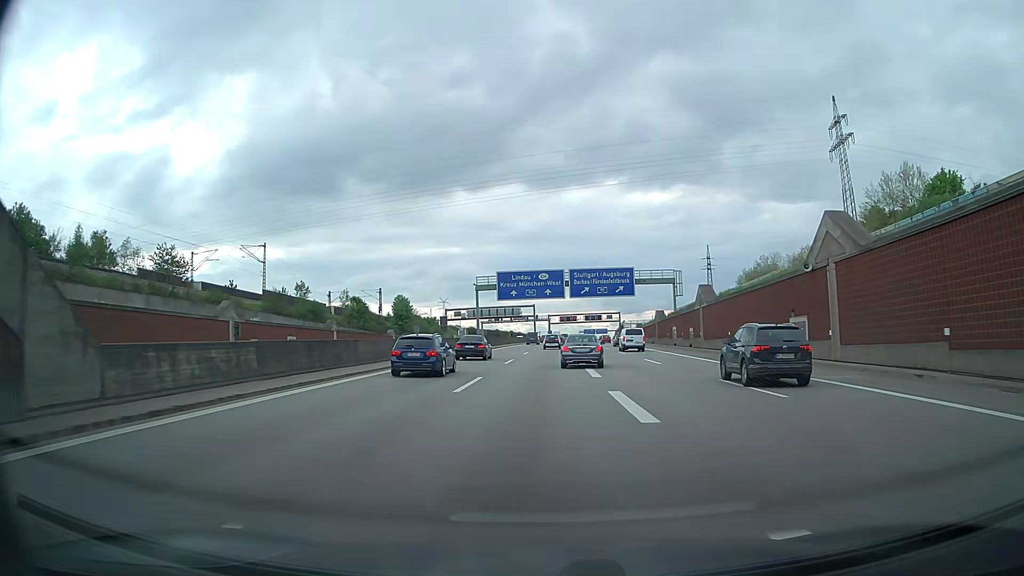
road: motorway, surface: asphalt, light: Day
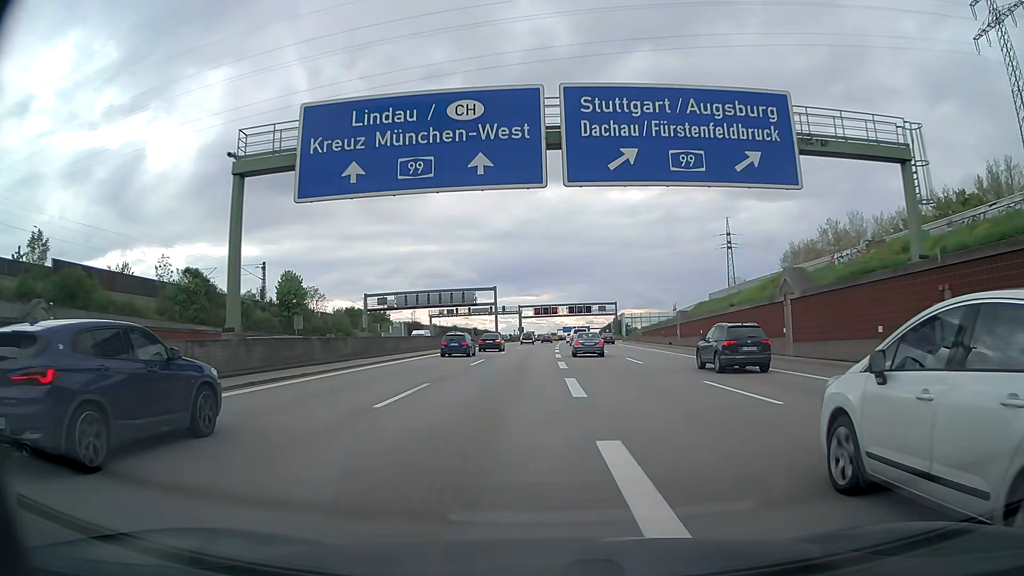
(+2.5, +56.0) m; +3°
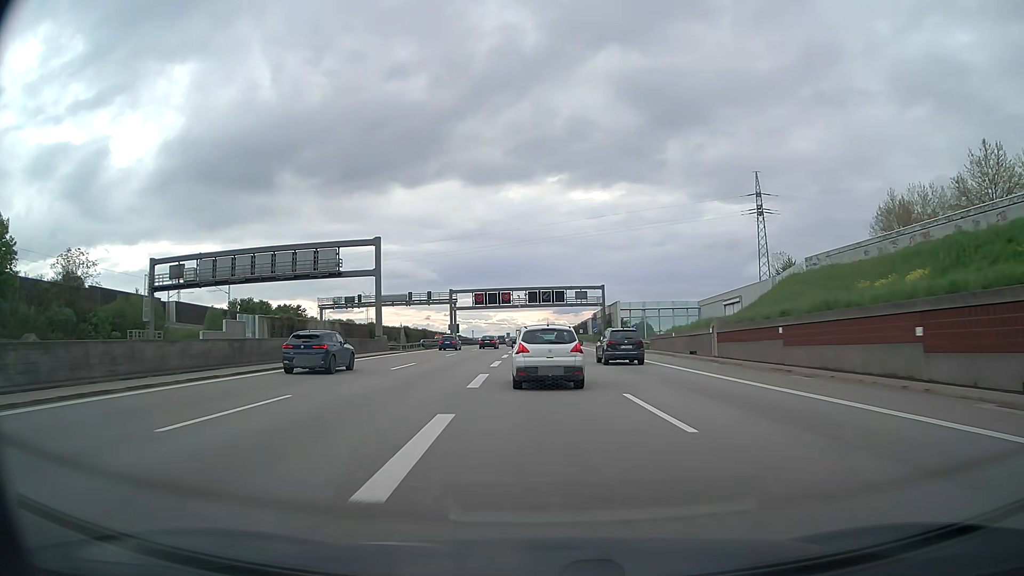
(+2.1, +57.0) m; +3°
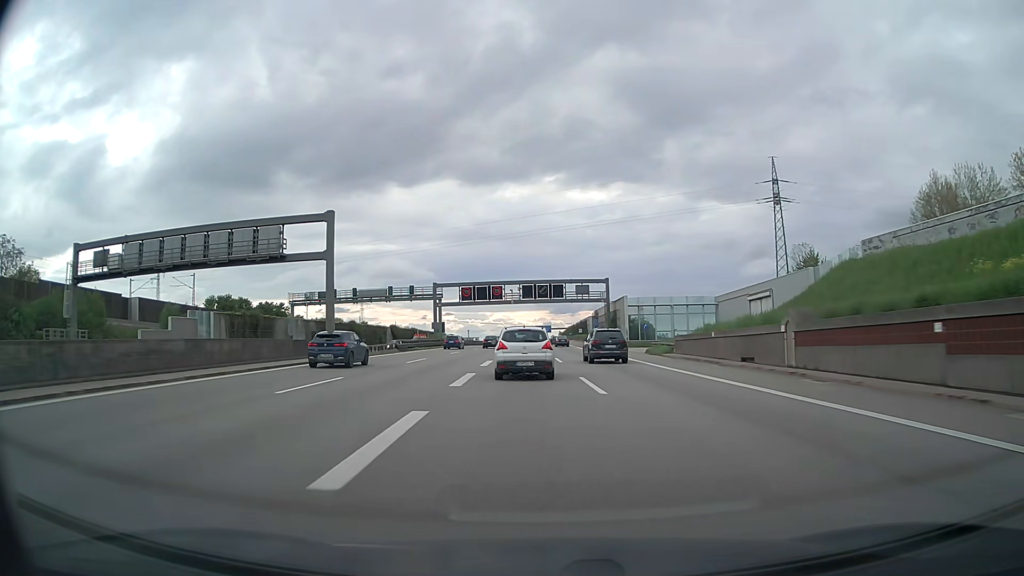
(0.0, +11.7) m; 0°
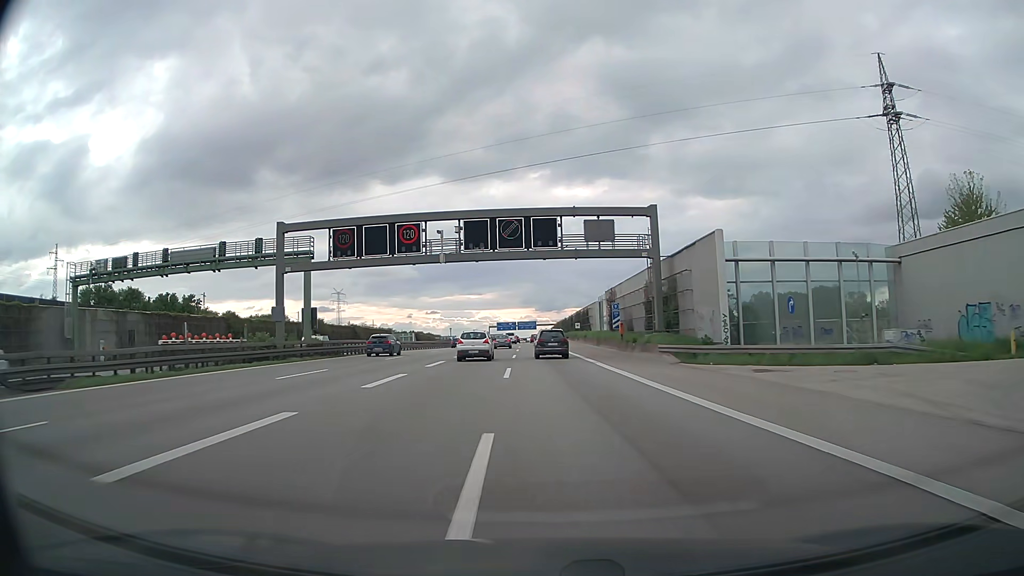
(+0.9, +48.4) m; +2°
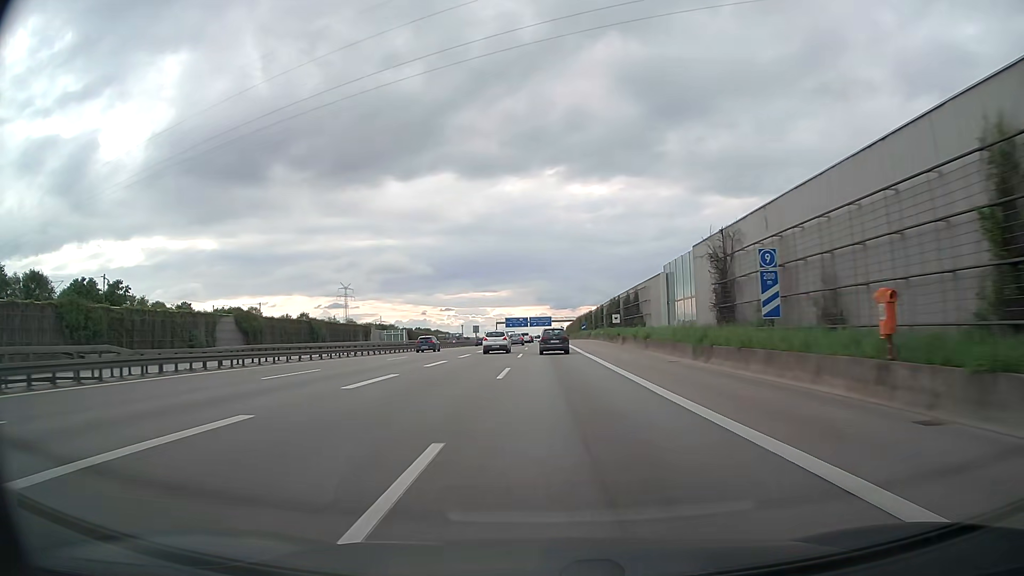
(-0.7, +37.0) m; -2°
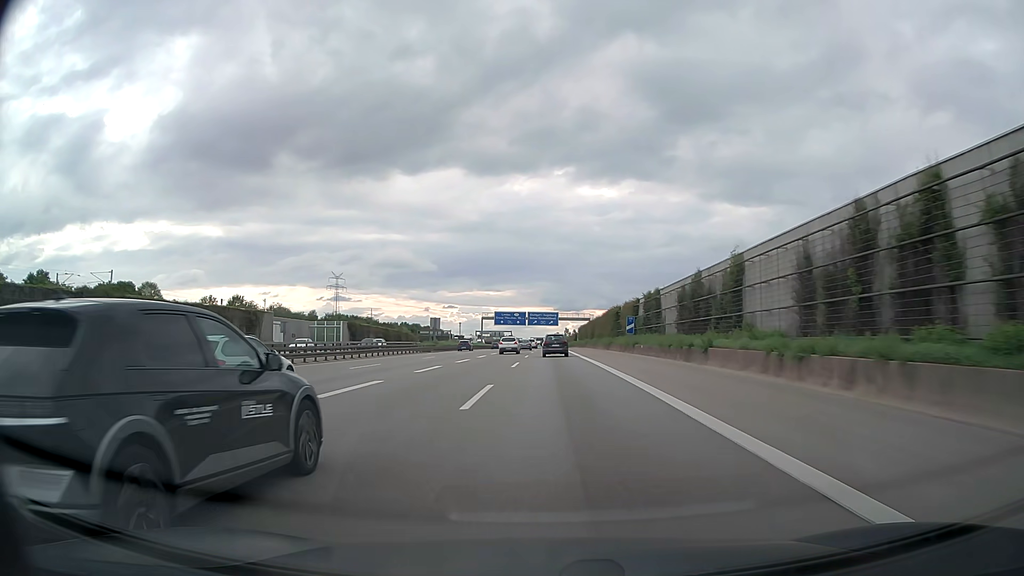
(+0.2, +62.0) m; 0°
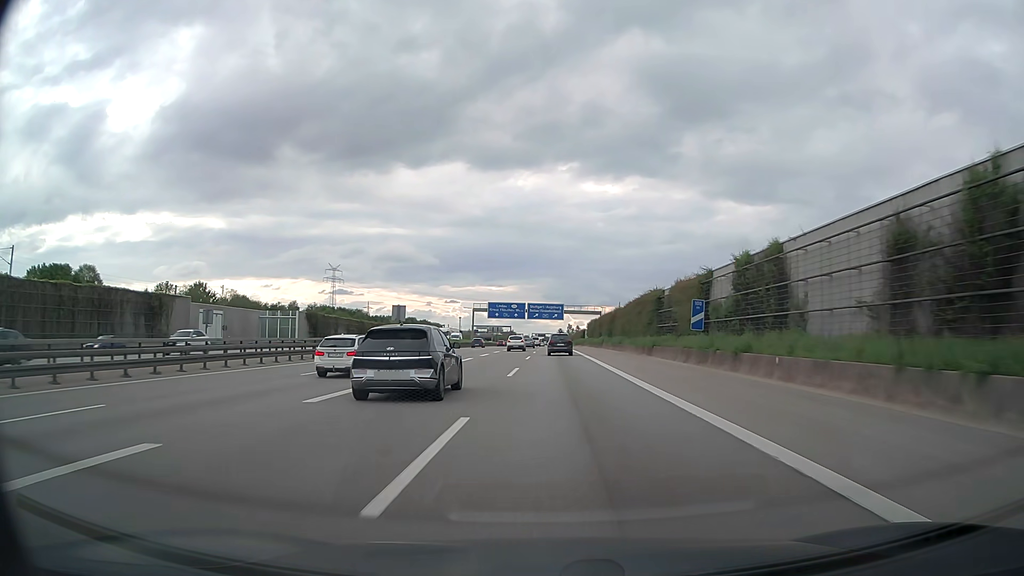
(0.0, +25.2) m; 0°
(0, +10) (0, +20) (0, +30) (0, +40) (0, +50) (0, +60) (0, +70) (0, +80) (+1, +90) (+1, +100) m
